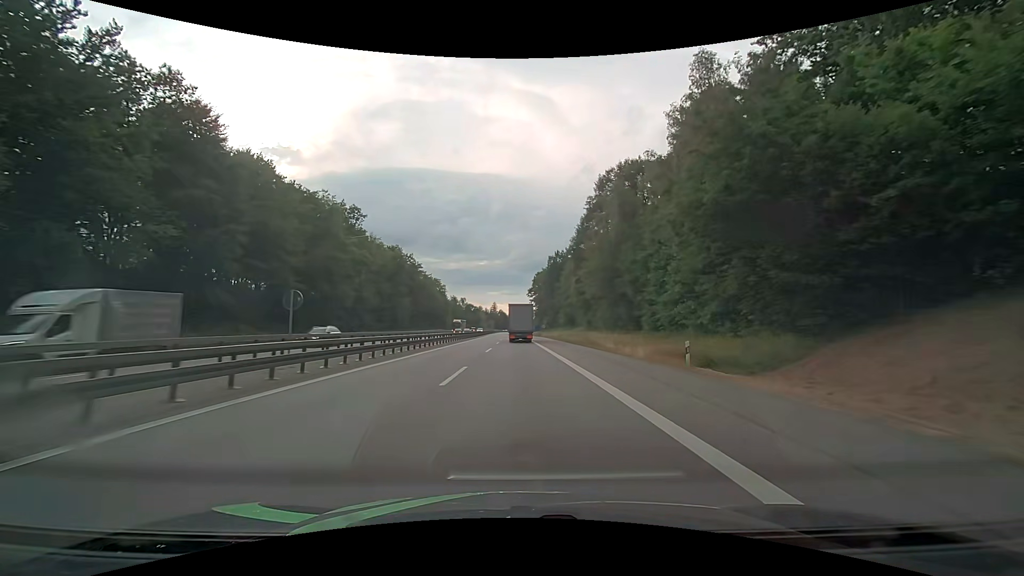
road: motorway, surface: asphalt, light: Day
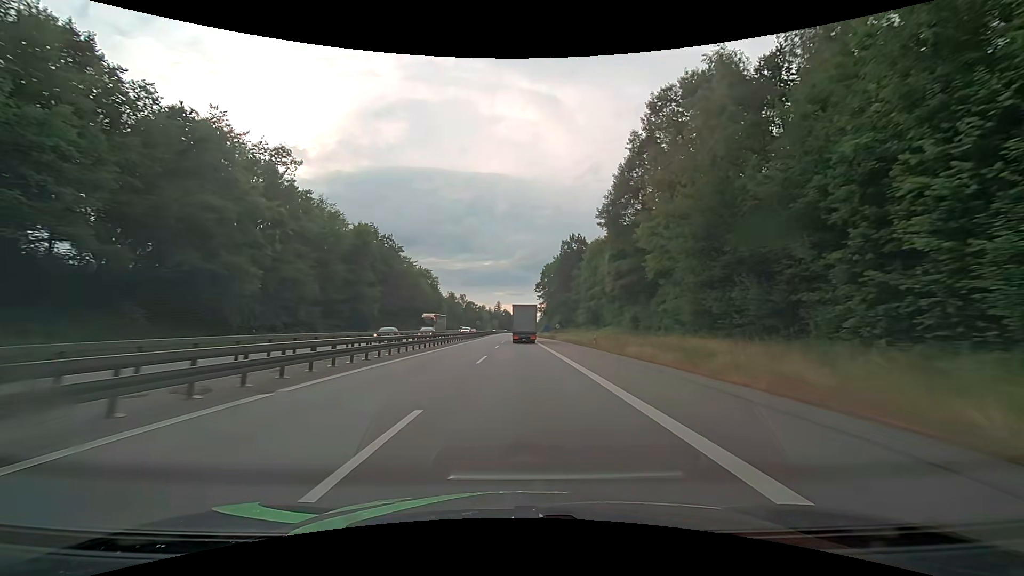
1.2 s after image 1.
(-0.1, +27.9) m; 0°
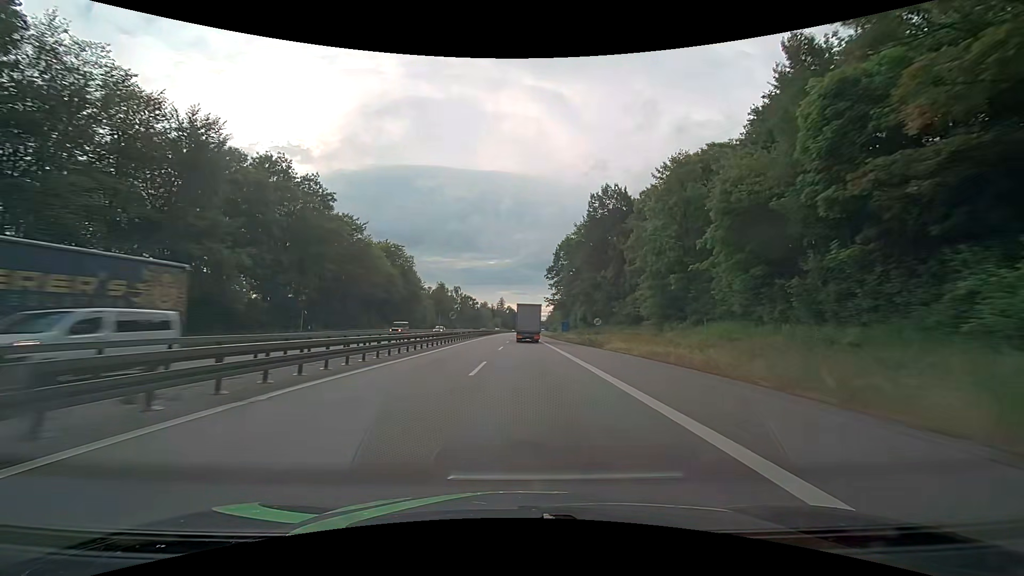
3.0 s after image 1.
(-0.2, +41.9) m; -1°
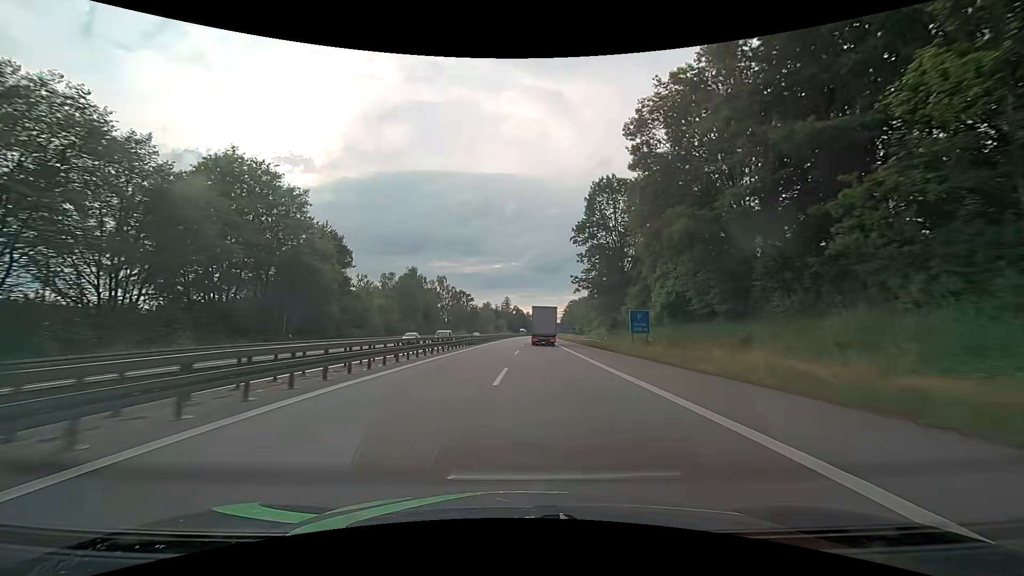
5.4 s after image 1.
(-0.1, +56.8) m; -1°
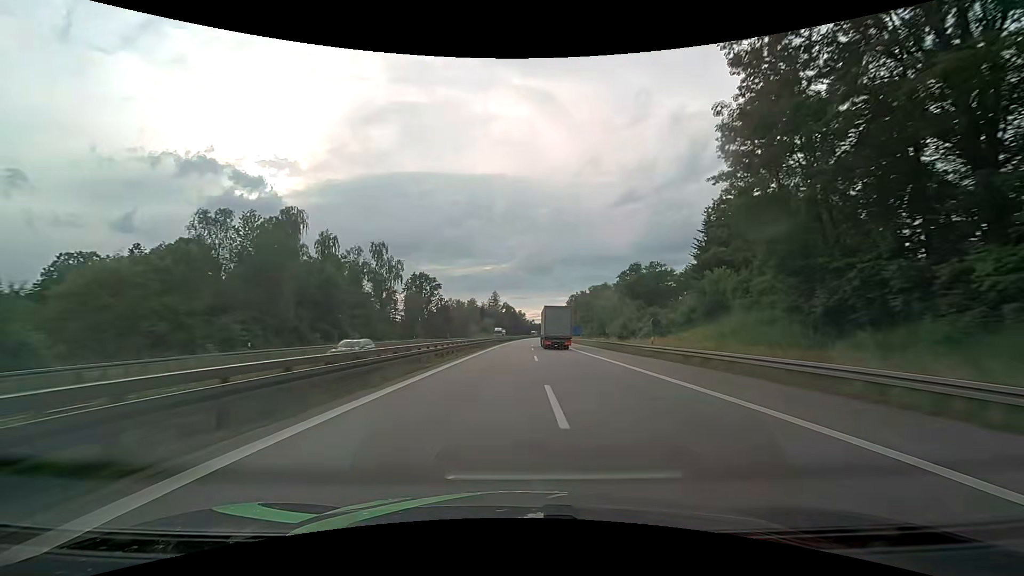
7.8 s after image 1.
(+0.1, +60.6) m; +1°
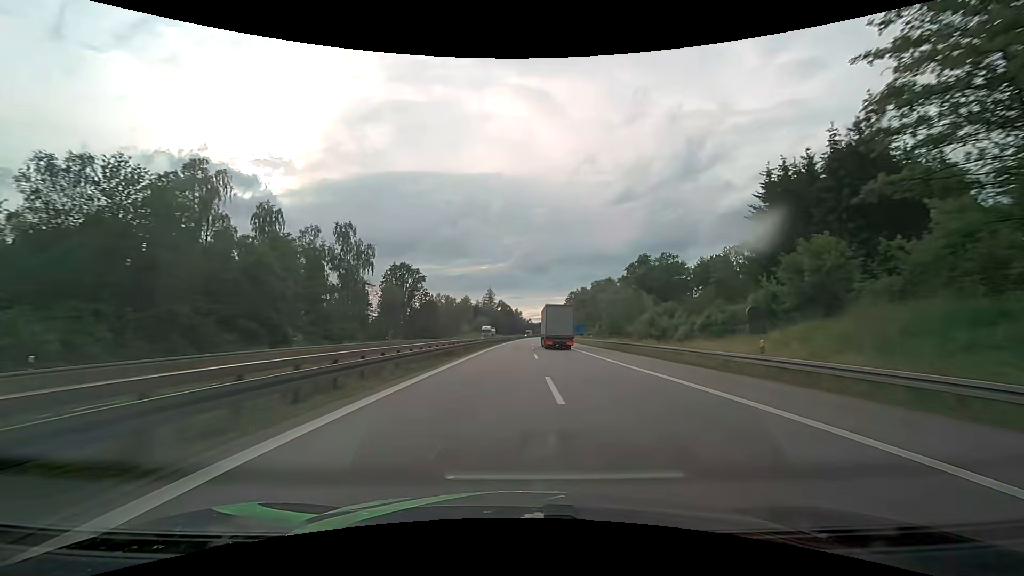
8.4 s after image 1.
(0.0, +16.0) m; 0°
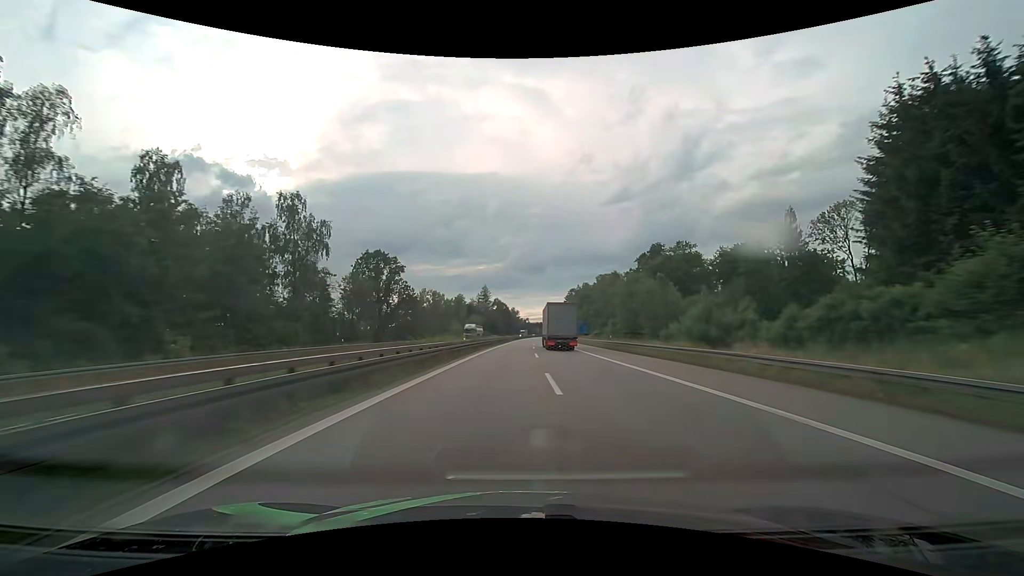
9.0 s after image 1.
(+0.1, +16.6) m; +1°
